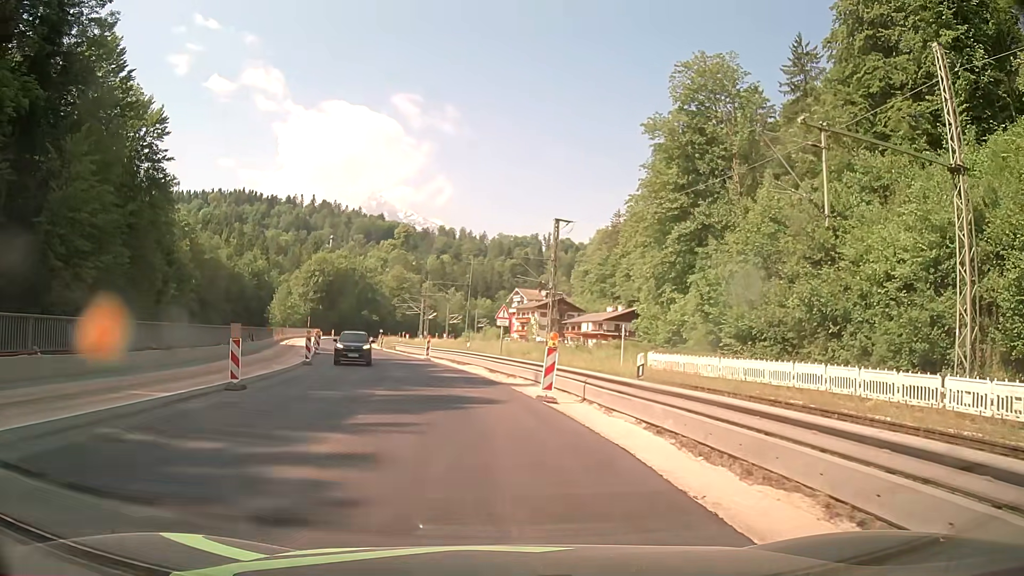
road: primary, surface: asphalt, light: Day
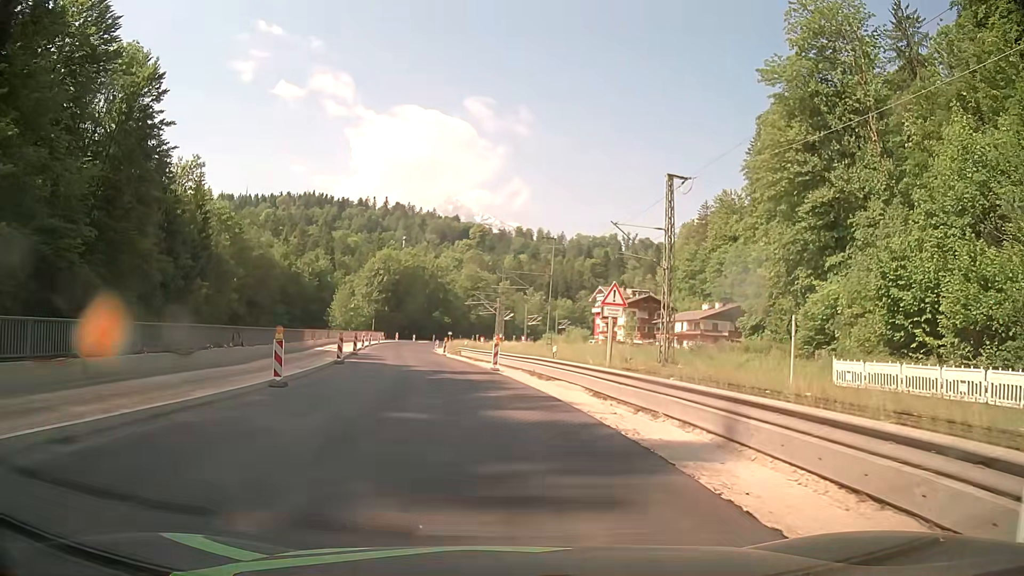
(-1.0, +14.0) m; -8°
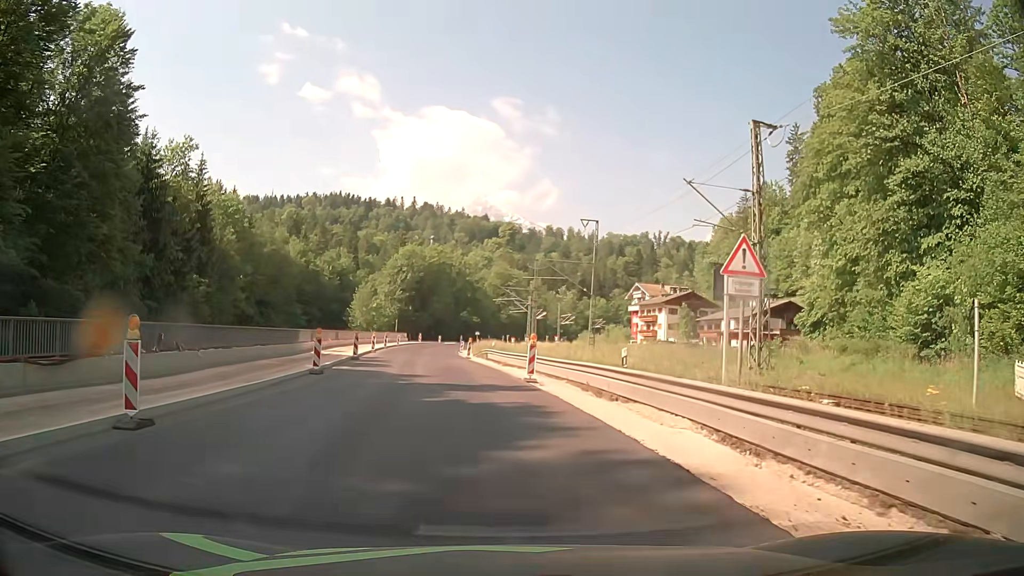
(-0.2, +9.3) m; -2°
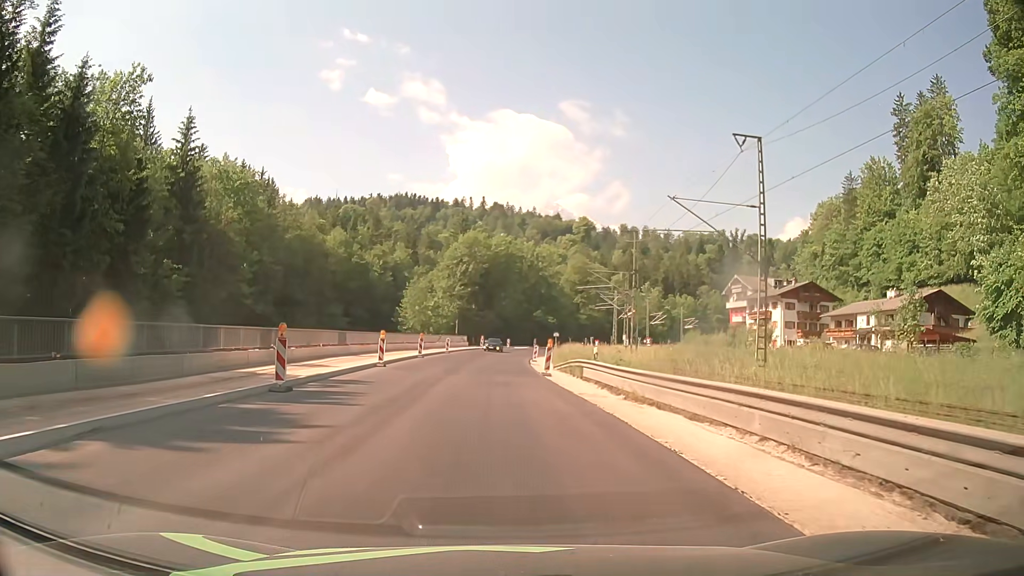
(-1.4, +23.3) m; -6°
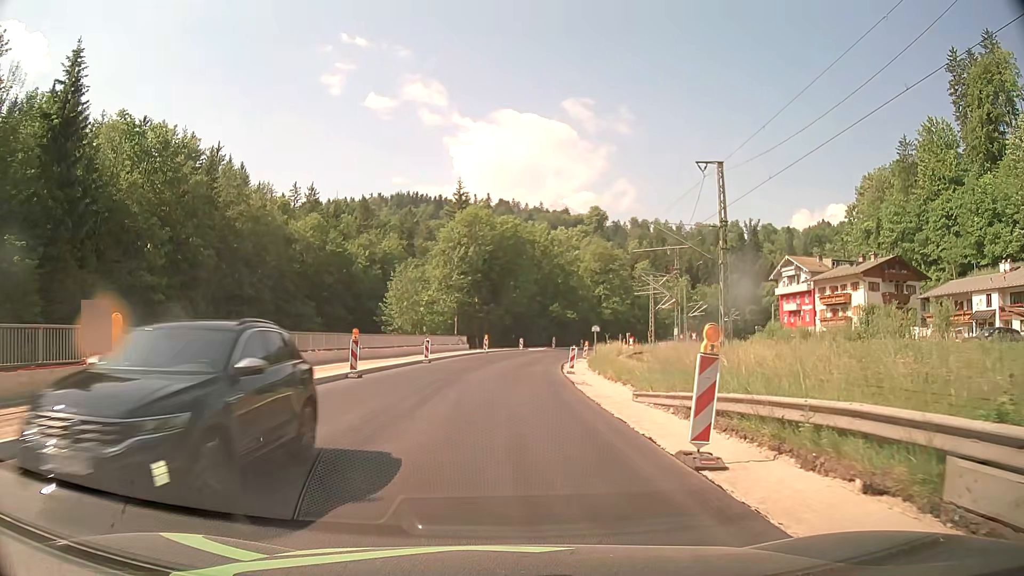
(-0.3, +23.3) m; -1°
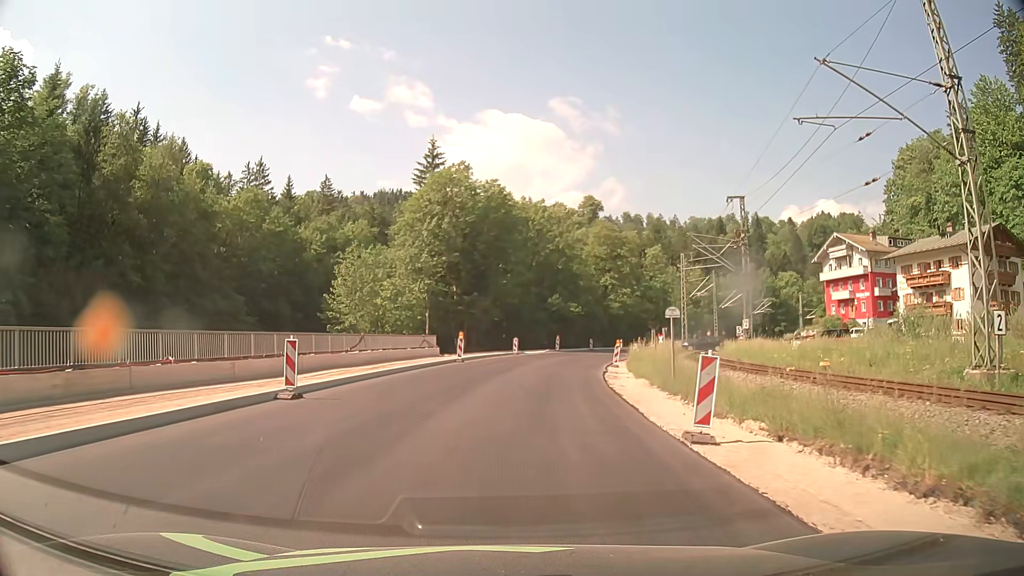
(0.0, +23.3) m; +1°
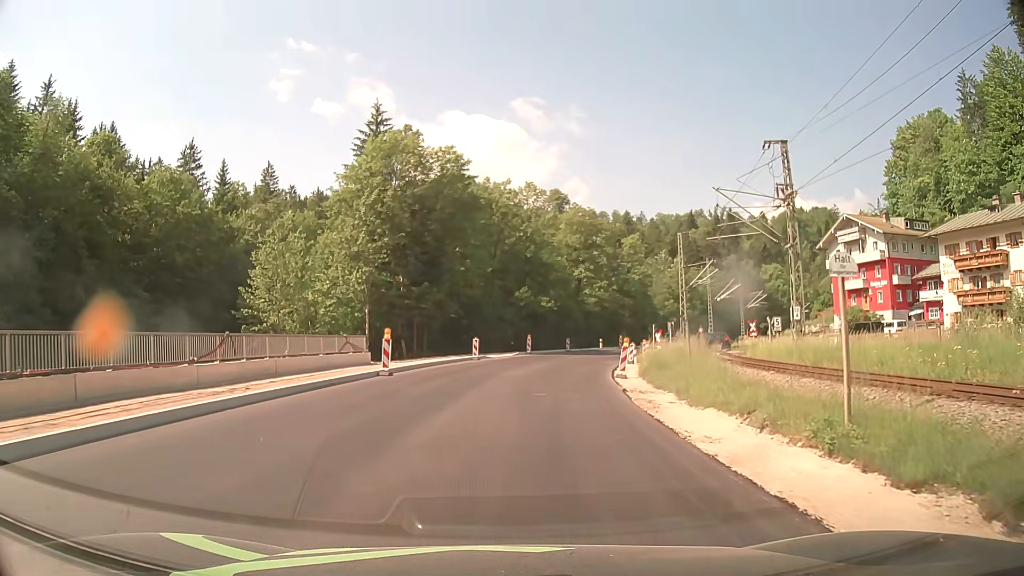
(+0.3, +13.8) m; +3°
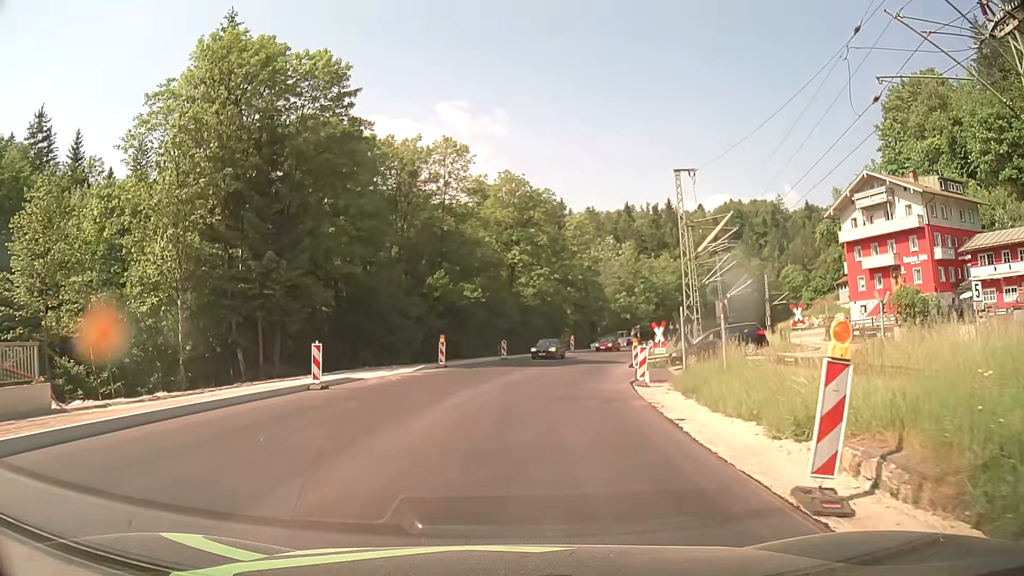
(+1.3, +23.0) m; +6°
(0, +10) (+1, +20) (+2, +30) (+4, +40) (+7, +49) (+10, +59) (+13, +68) (+18, +77) (+22, +86) (+27, +95) m
